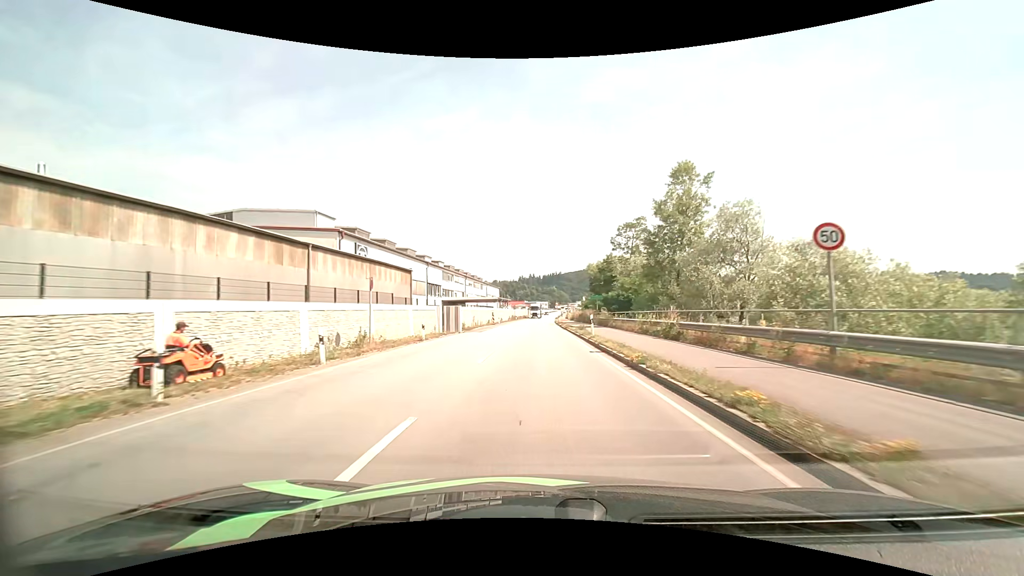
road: primary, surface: asphalt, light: Day
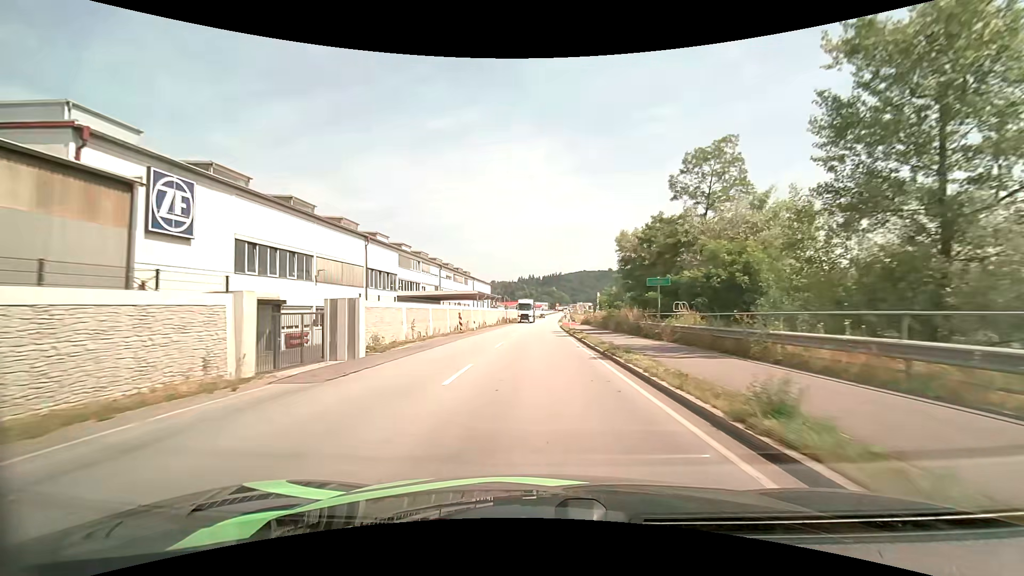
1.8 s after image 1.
(0.0, +26.3) m; 0°
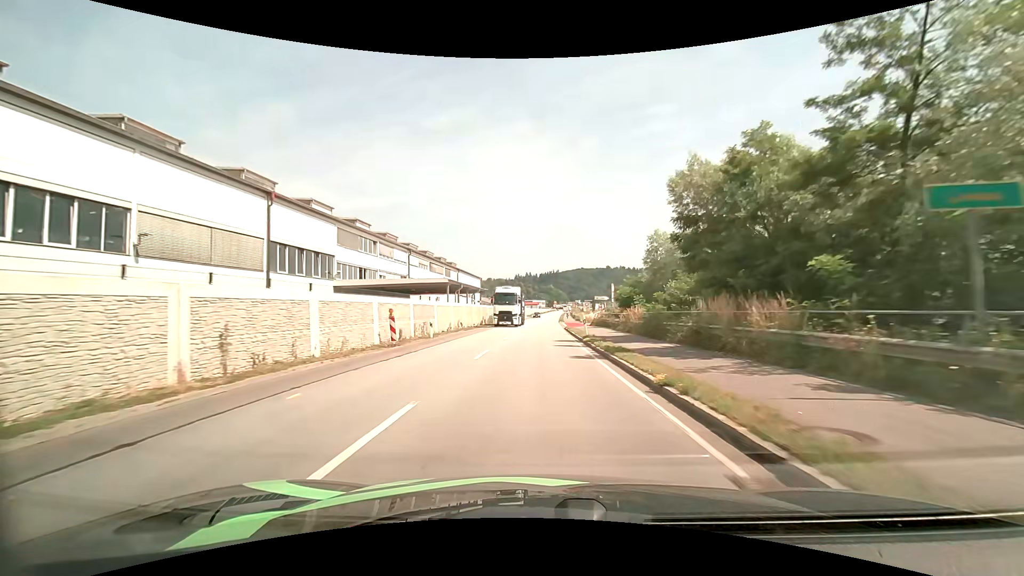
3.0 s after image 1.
(+0.1, +17.4) m; 0°
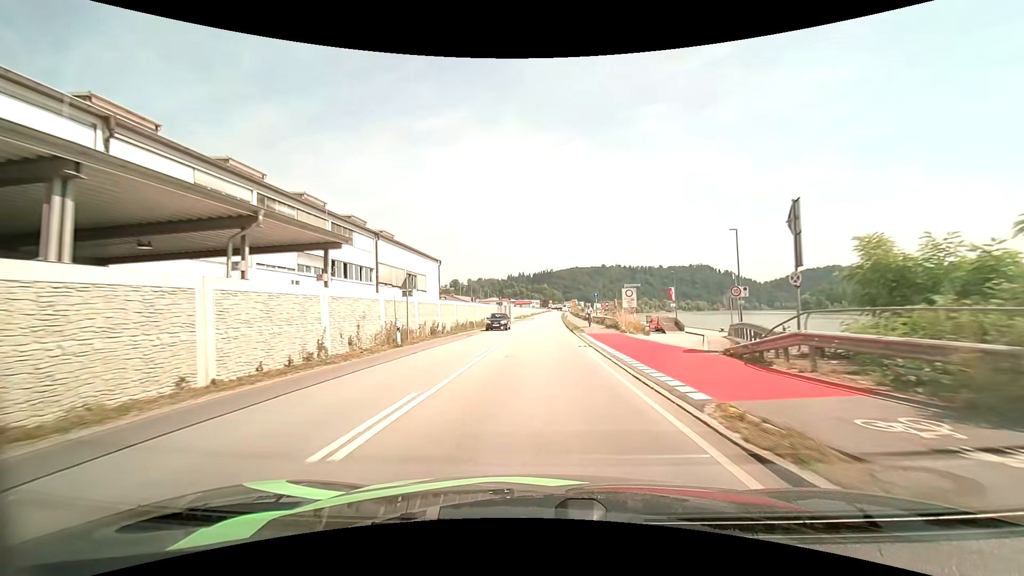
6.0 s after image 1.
(+0.4, +43.0) m; +1°
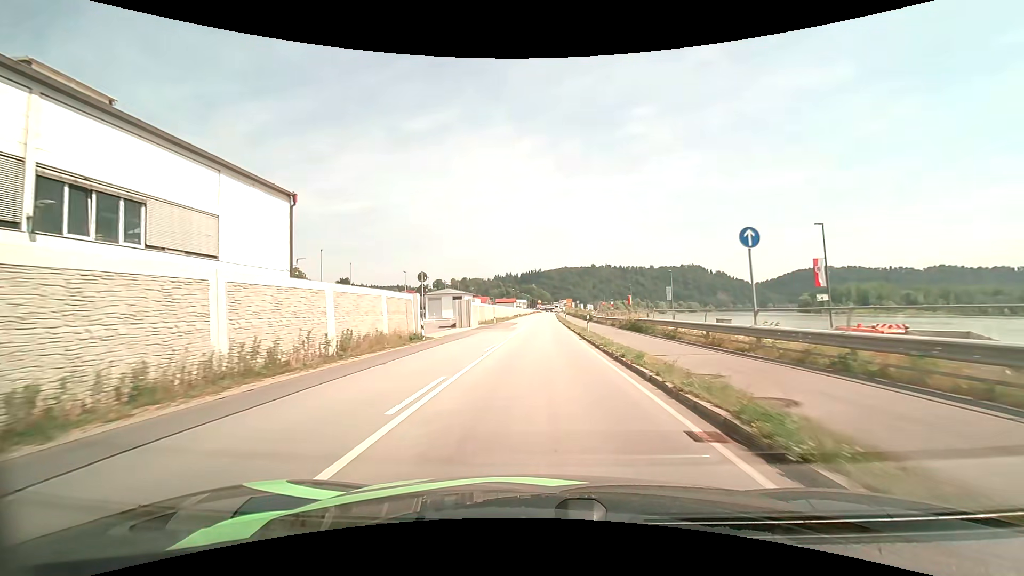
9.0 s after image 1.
(+0.3, +43.0) m; +1°
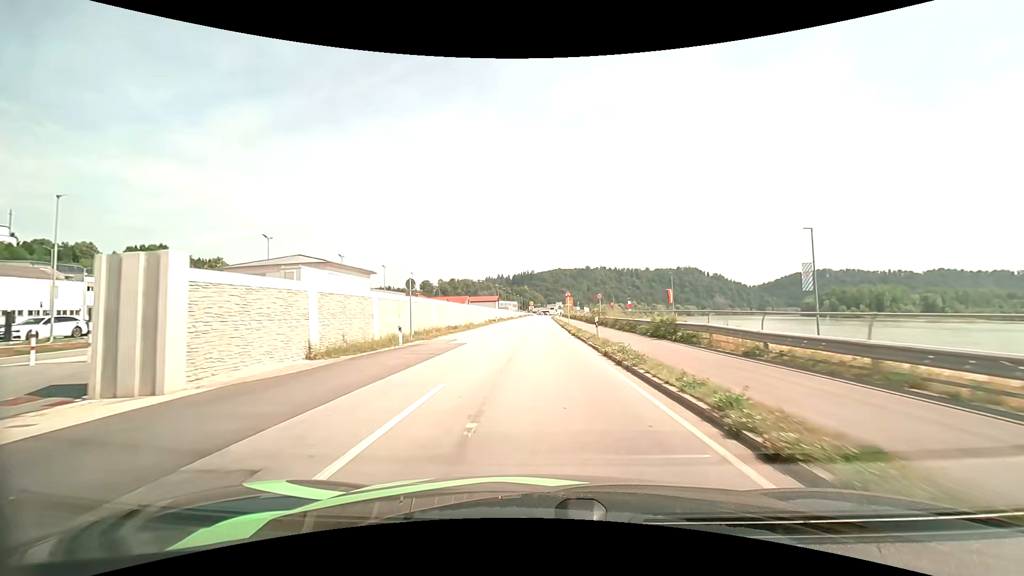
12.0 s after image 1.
(+0.4, +40.7) m; +1°
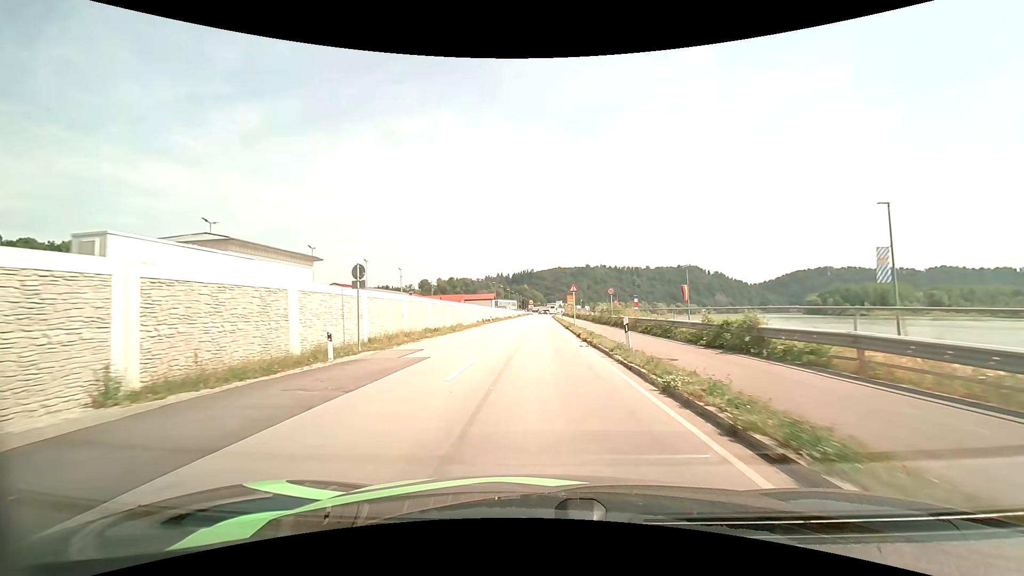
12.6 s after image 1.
(0.0, +7.6) m; 0°
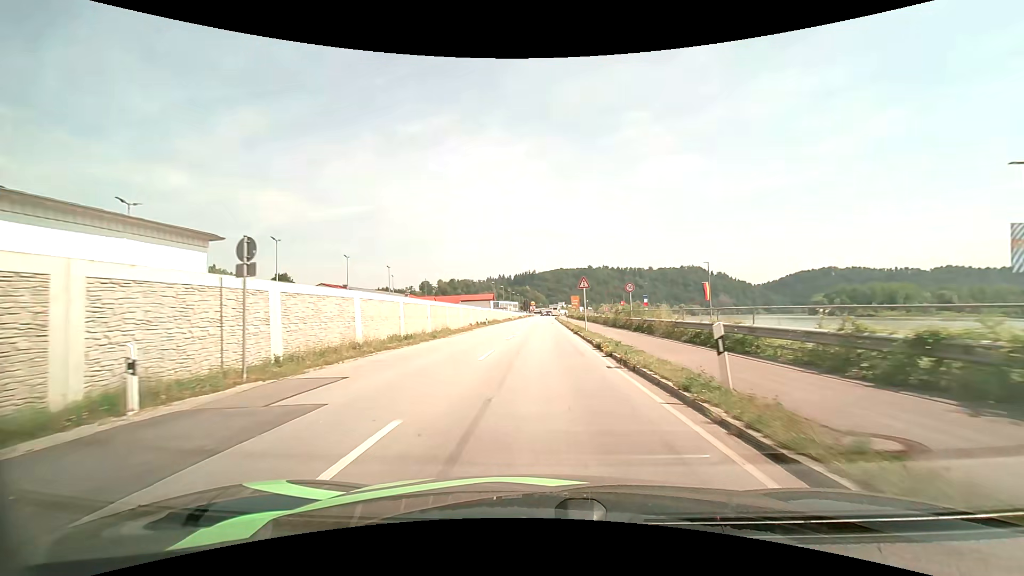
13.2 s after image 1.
(0.0, +7.5) m; 0°
(0, +10) (0, +20) (0, +30) (0, +40) (0, +50) (0, +60) (+1, +70) (+1, +80) (+1, +90) (+1, +100) m
